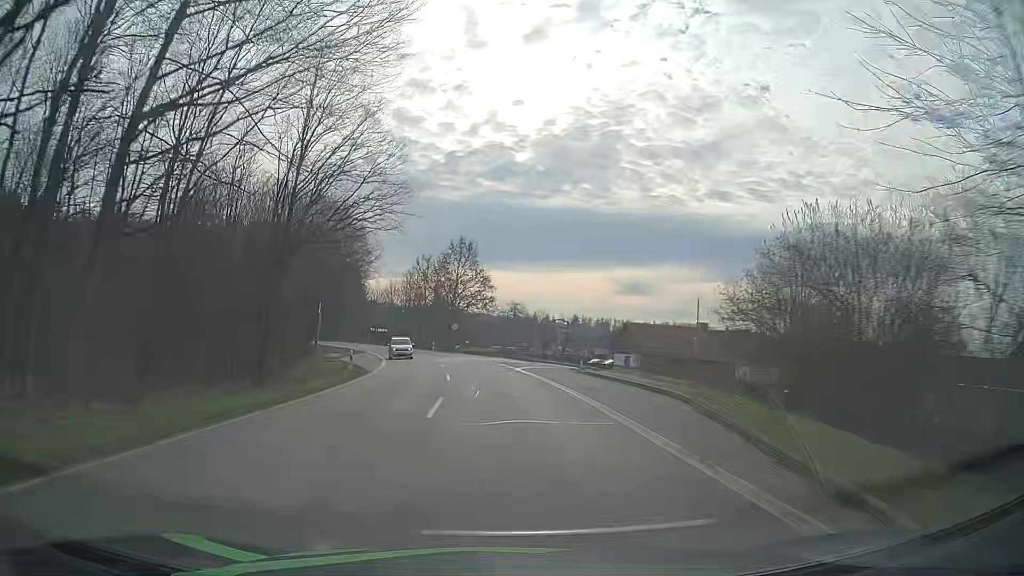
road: secondary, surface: asphalt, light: Day
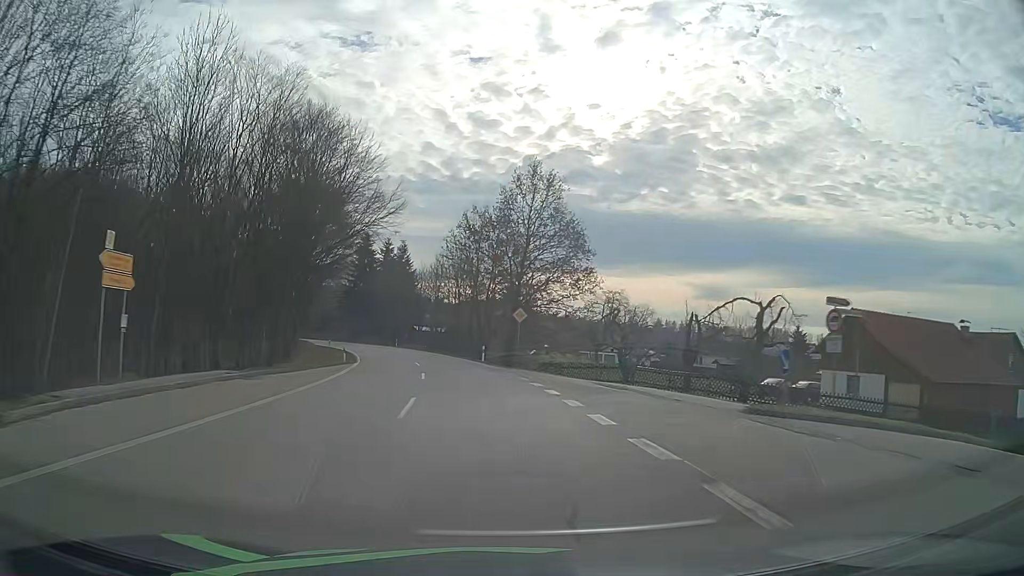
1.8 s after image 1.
(-1.8, +36.1) m; -6°
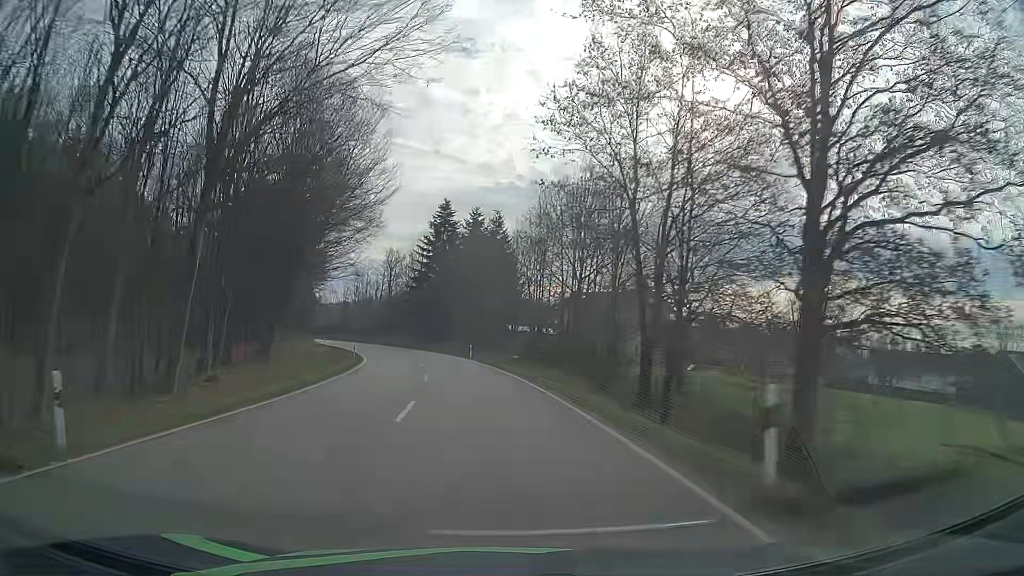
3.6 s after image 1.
(-3.1, +36.2) m; -10°
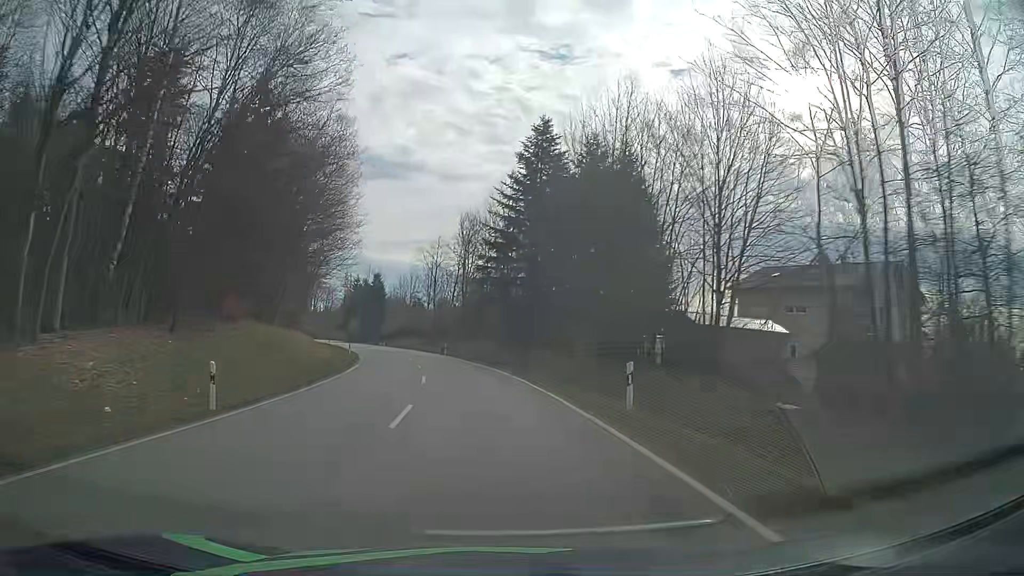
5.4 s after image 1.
(-2.8, +36.6) m; -9°
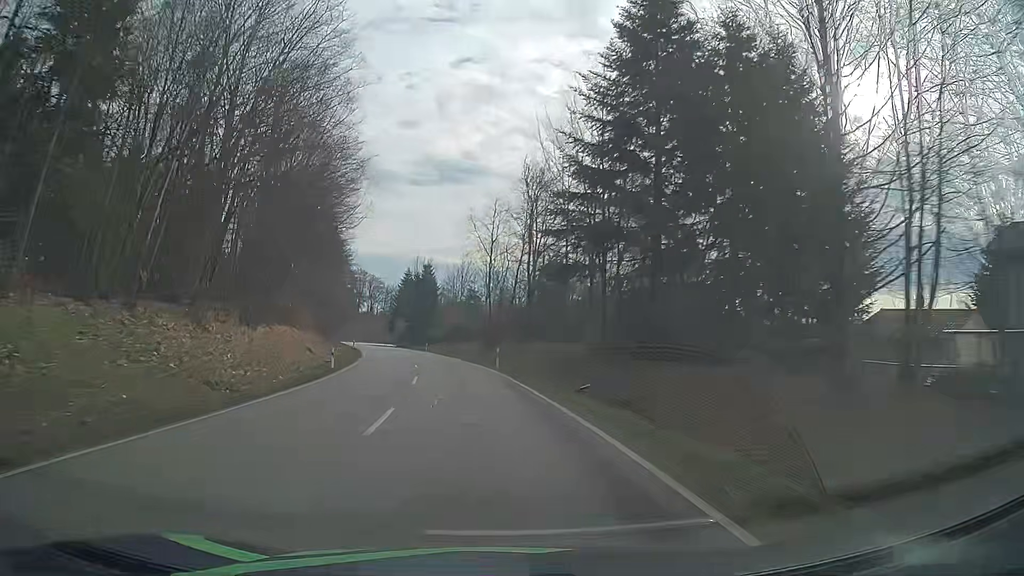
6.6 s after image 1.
(-1.3, +24.8) m; -6°
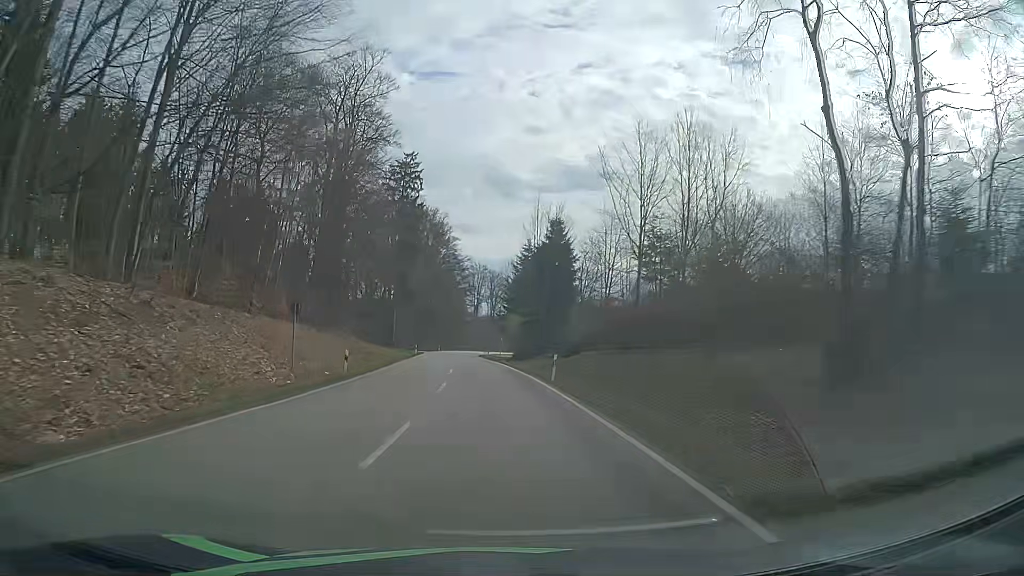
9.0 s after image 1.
(-5.5, +50.0) m; -12°
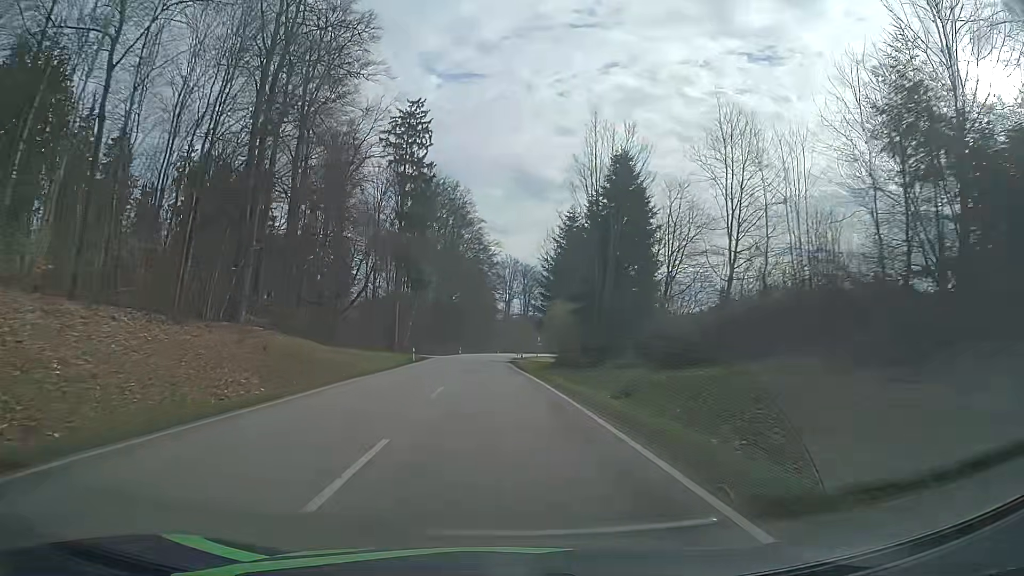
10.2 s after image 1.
(-0.6, +25.8) m; -3°
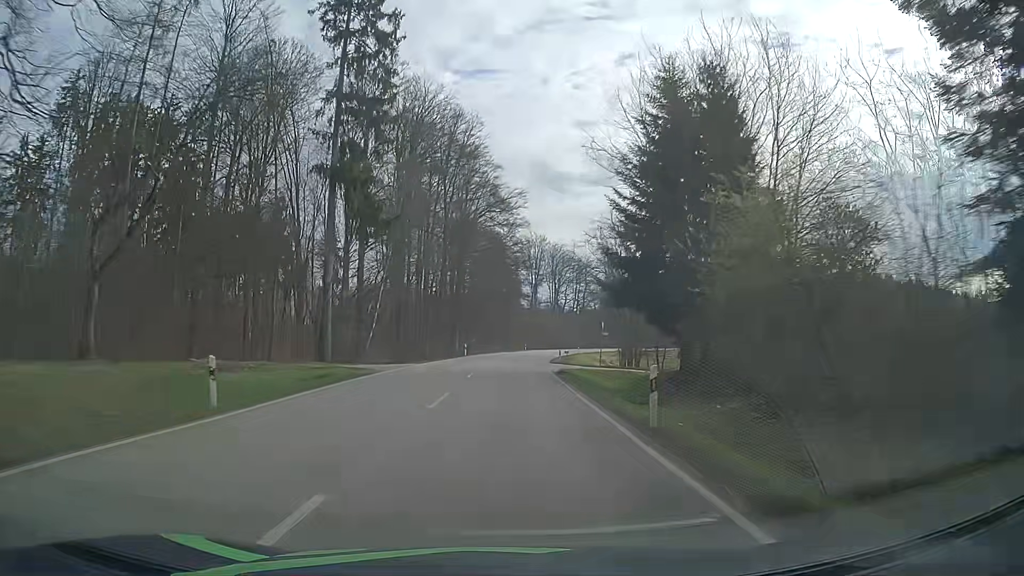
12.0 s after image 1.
(-0.9, +39.6) m; -2°
(0, +10) (0, +20) (0, +30) (0, +40) (+1, +50) (+2, +60) (+3, +70) (+4, +80) (+5, +90) (+7, +100) m
